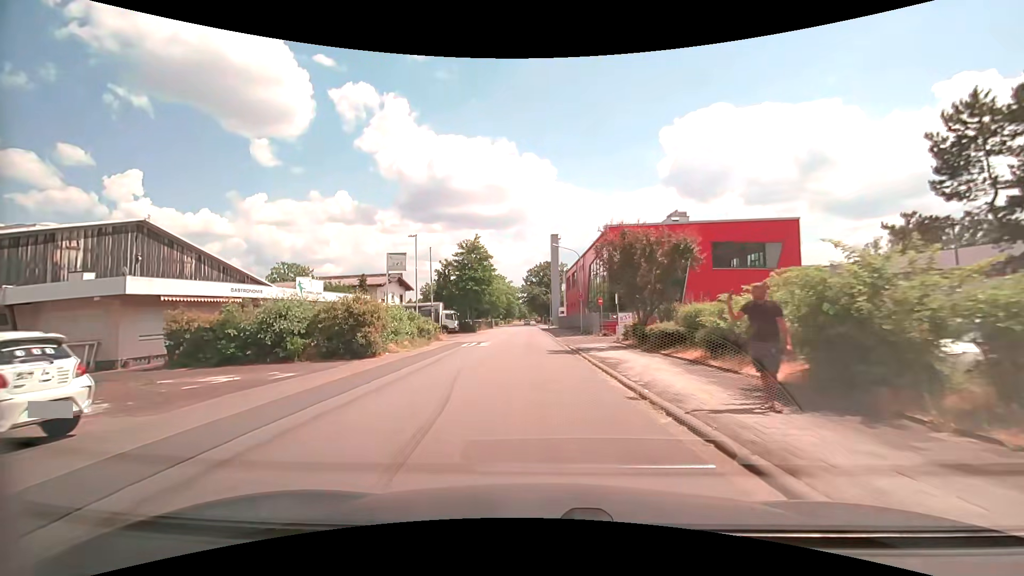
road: unclassified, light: Day
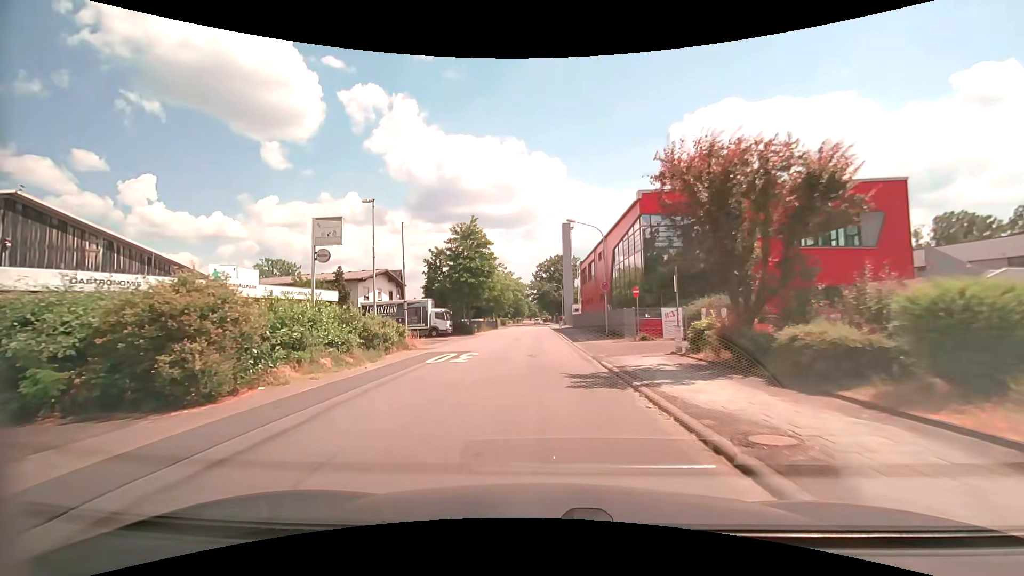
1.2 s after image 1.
(-0.1, +10.1) m; -2°
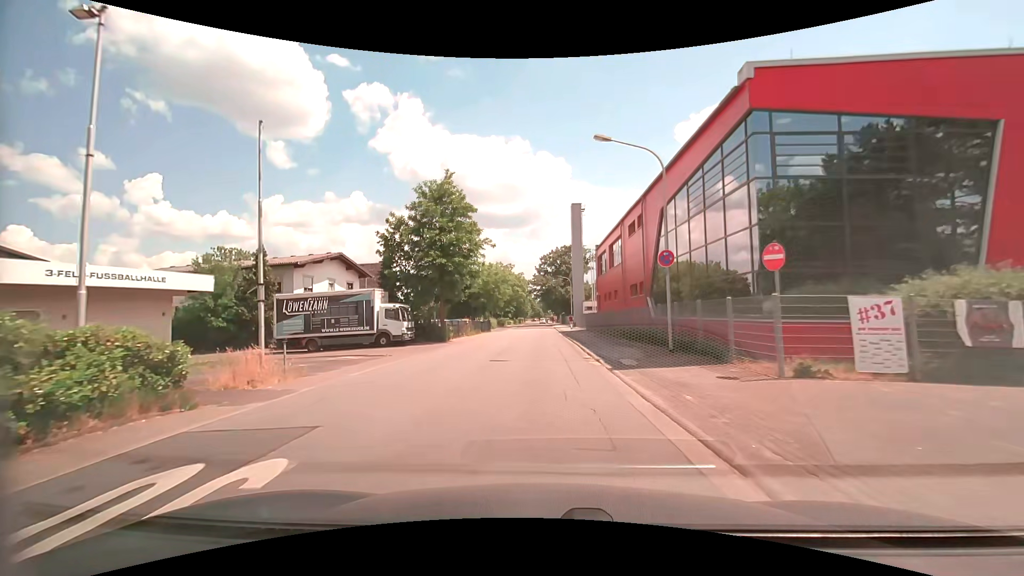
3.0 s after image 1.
(-0.1, +15.0) m; -1°
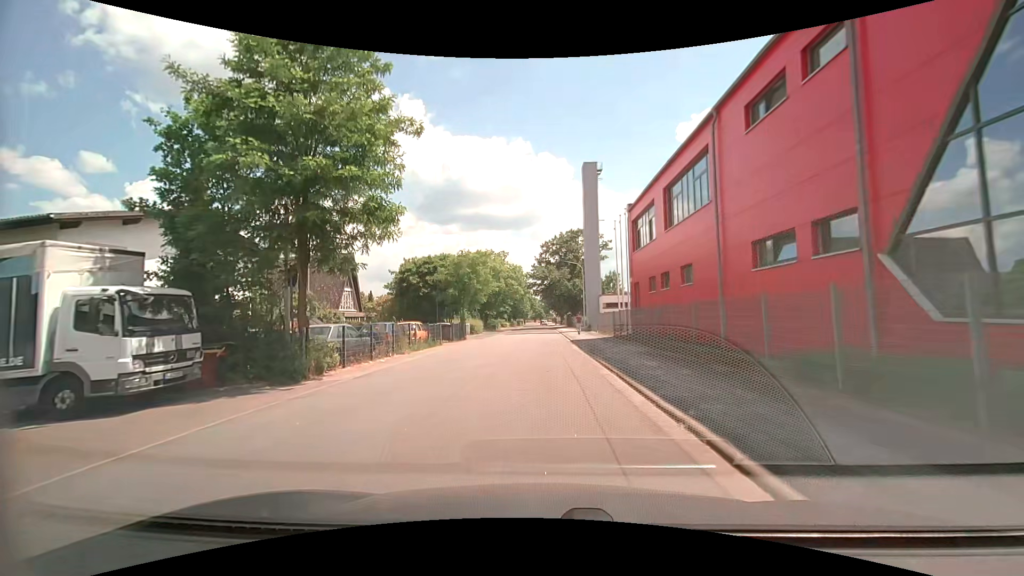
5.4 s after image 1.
(+0.1, +19.5) m; 0°
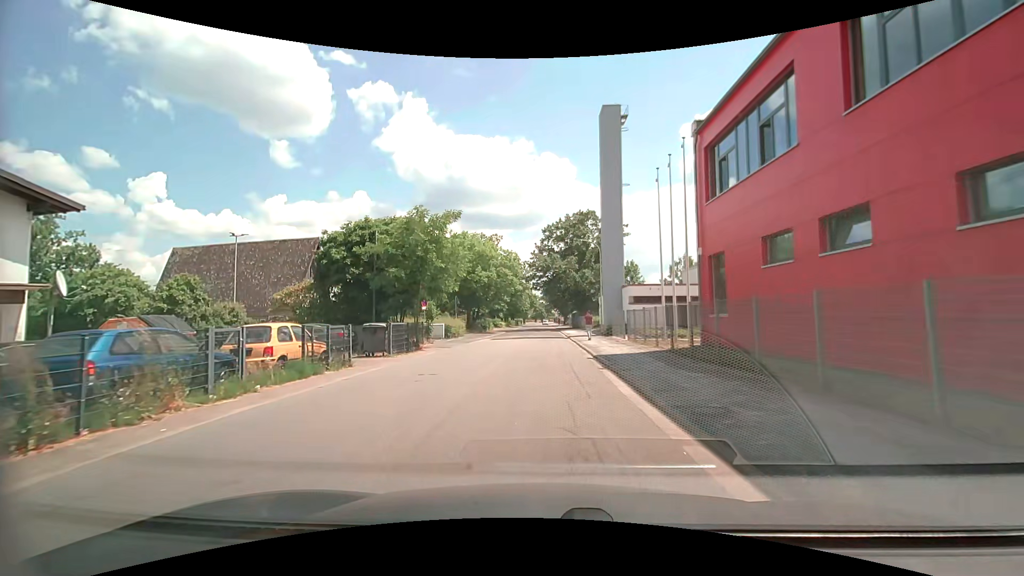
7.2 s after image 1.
(+0.1, +14.3) m; 0°
(0, +10) (0, +20) (0, +30) (0, +40) (0, +50) (0, +60) (0, +70) (0, +80) (0, +90) (0, +100) m
